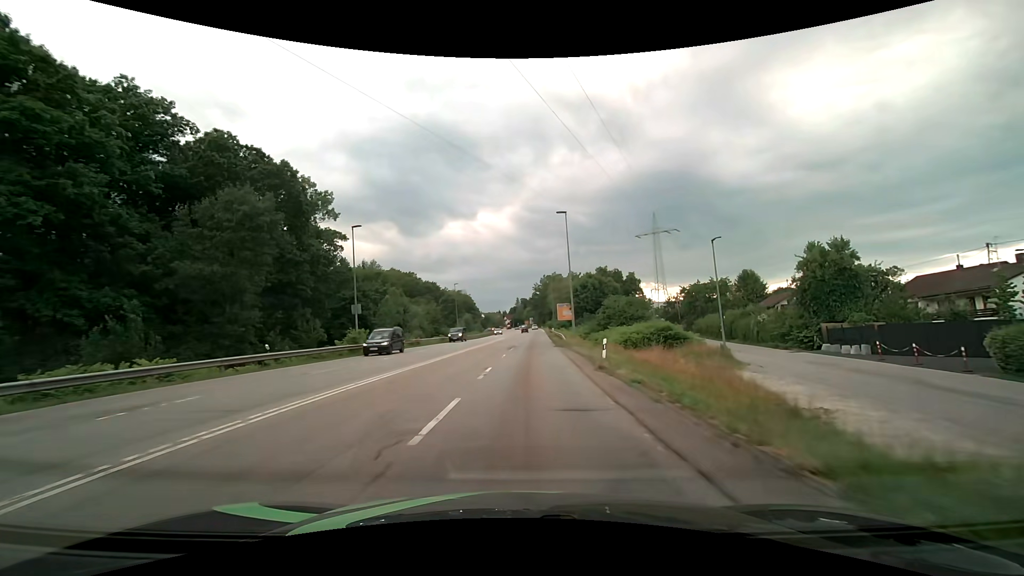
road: secondary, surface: asphalt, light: Day
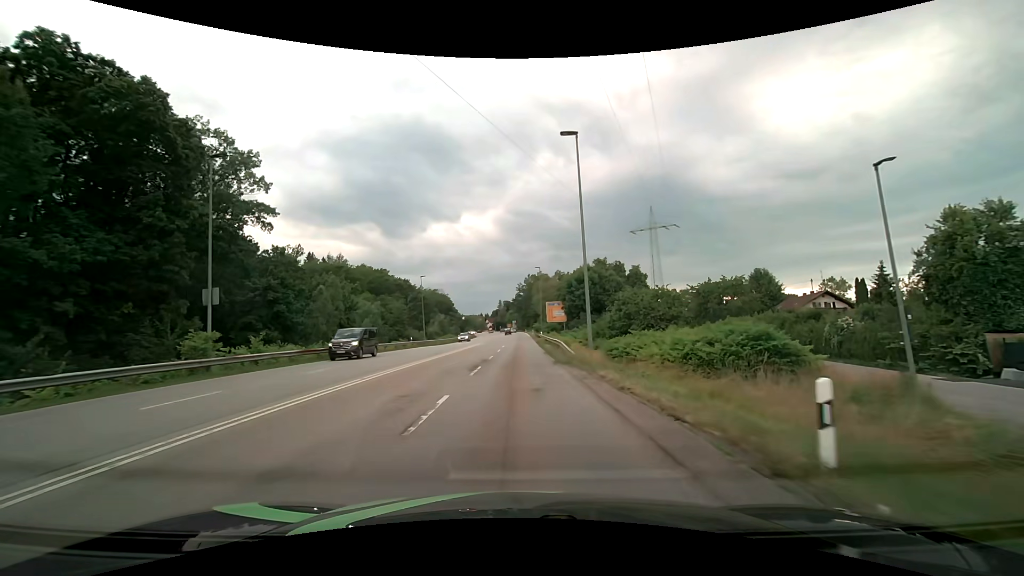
(+0.4, +16.2) m; +2°
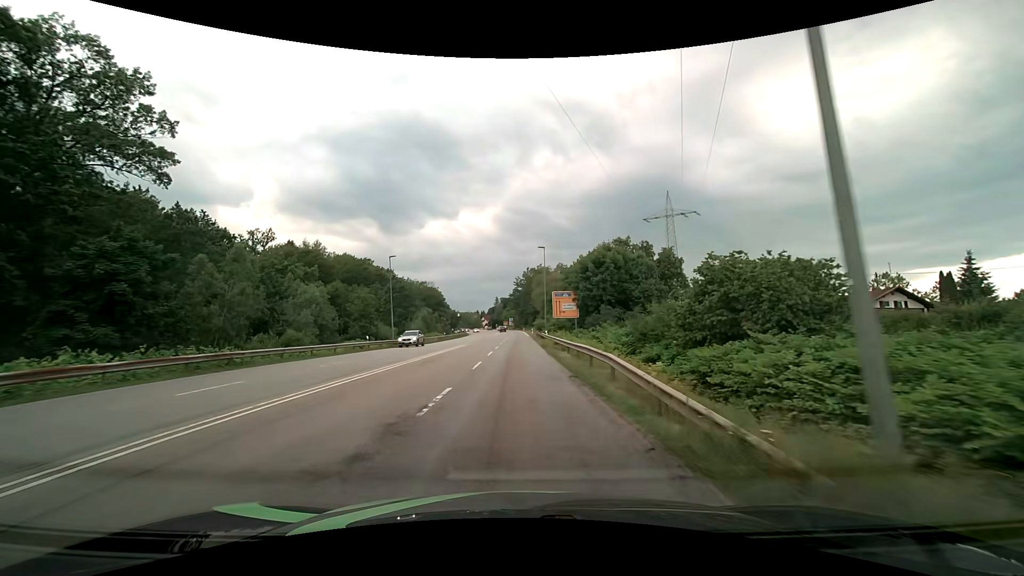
(+0.1, +16.8) m; +1°
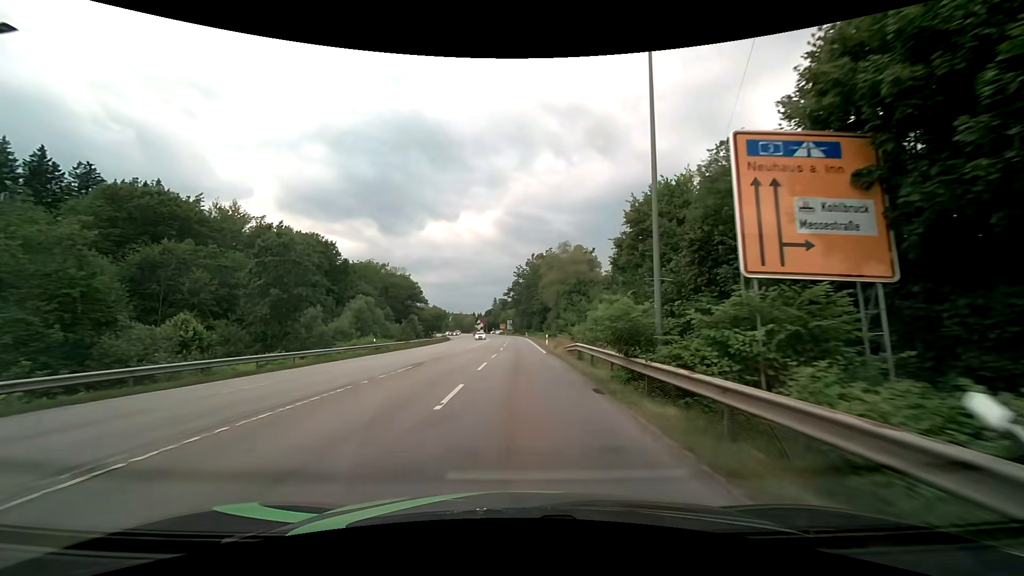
(-0.3, +43.6) m; -1°
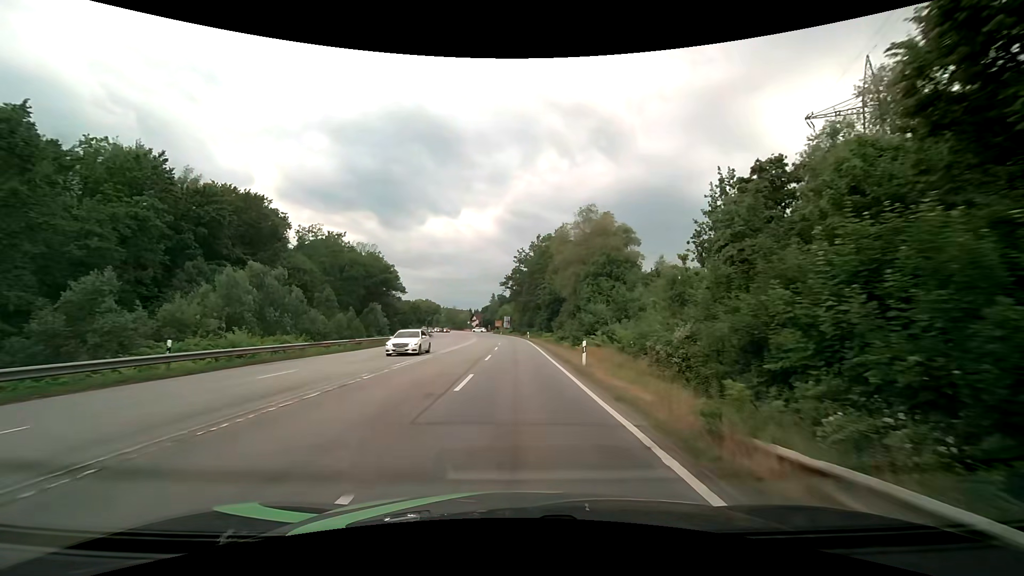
(+0.1, +26.4) m; +1°
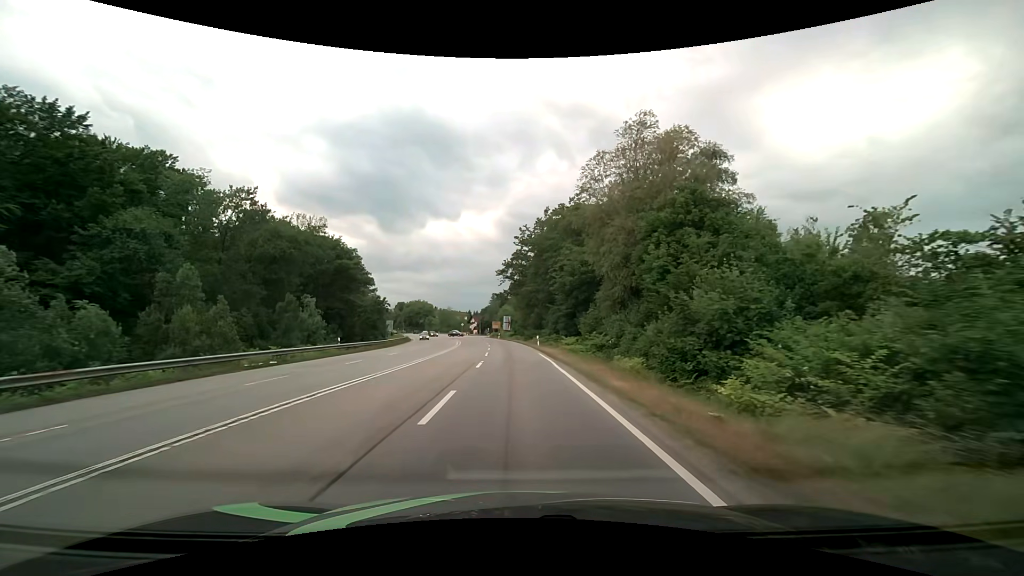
(-0.1, +26.4) m; 0°
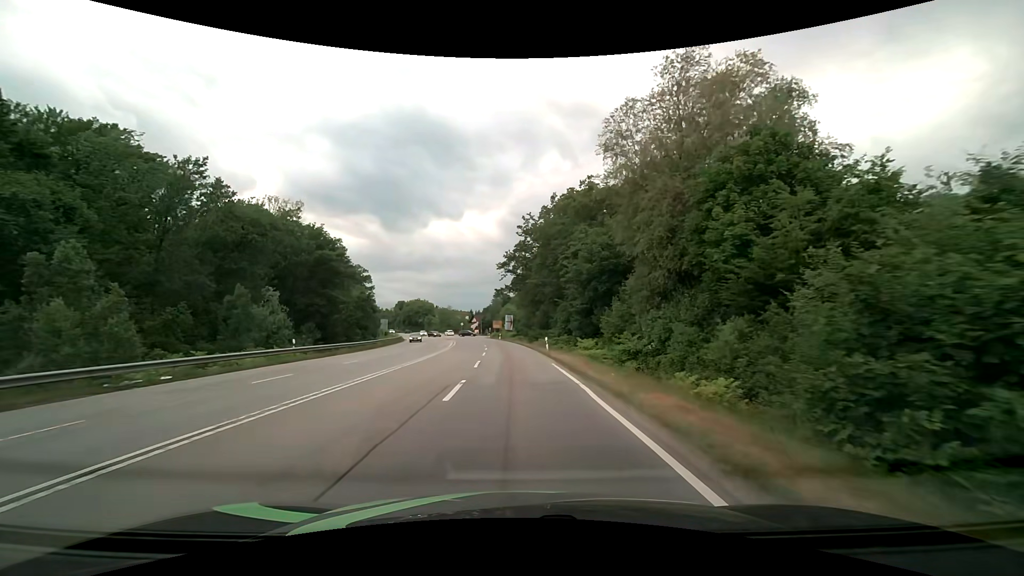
(-0.1, +8.7) m; 0°
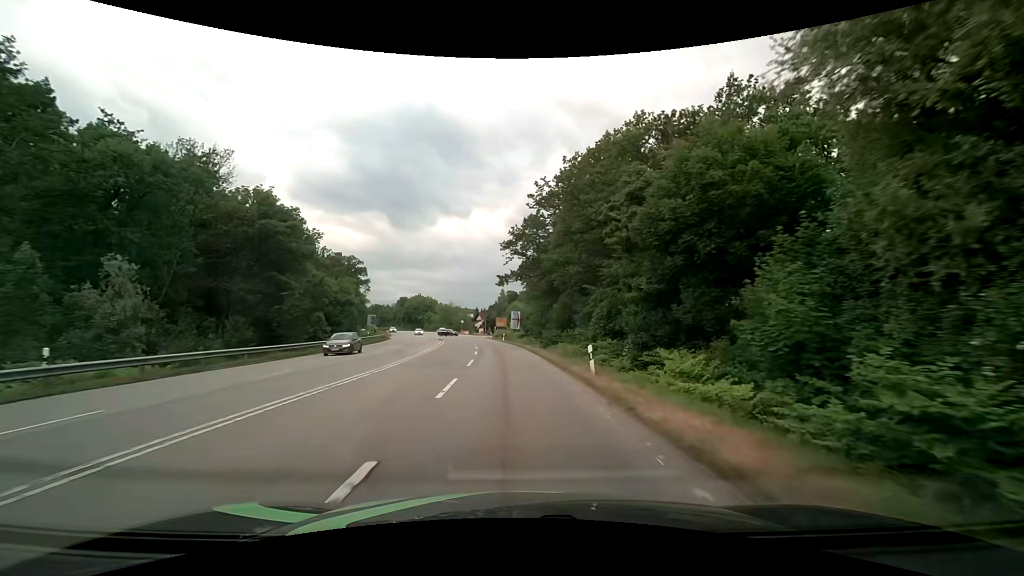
(-0.2, +17.4) m; -1°
(0, +10) (0, +20) (-1, +30) (-1, +40) (-2, +50) (-4, +60) (-5, +70) (-7, +80) (-8, +89) (-10, +99) m
